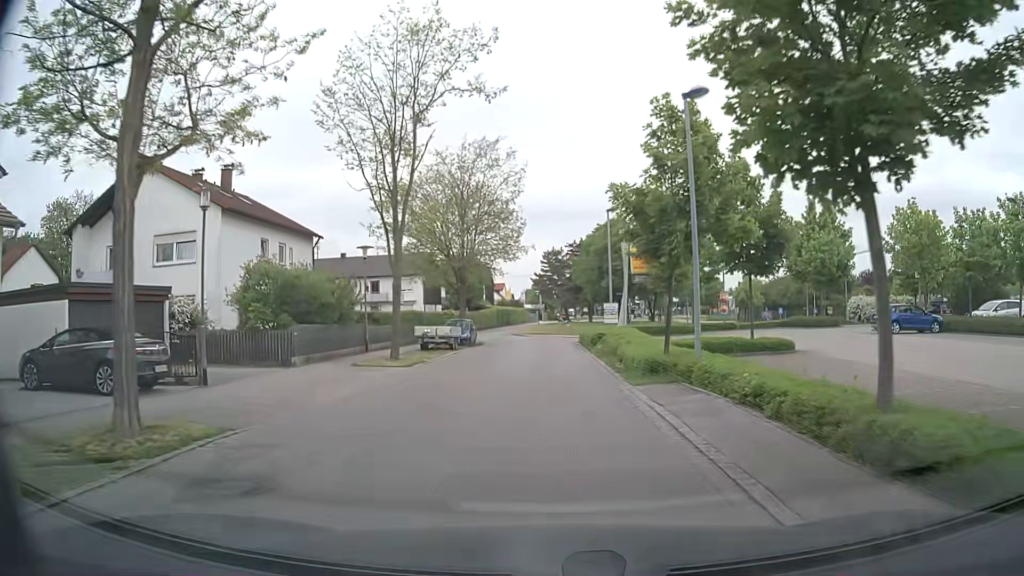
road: residential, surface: asphalt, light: Day
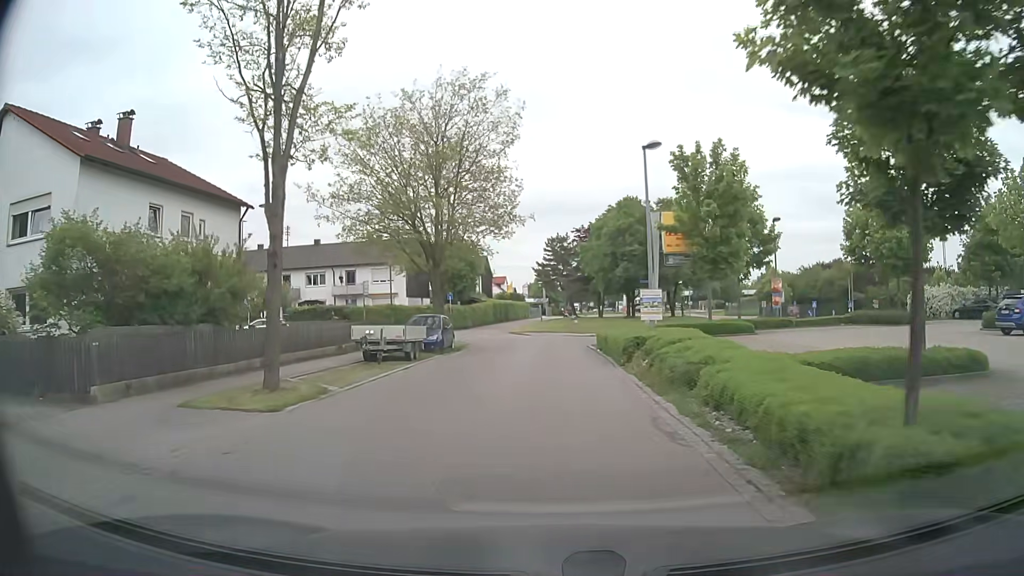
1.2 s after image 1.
(0.0, +10.7) m; 0°
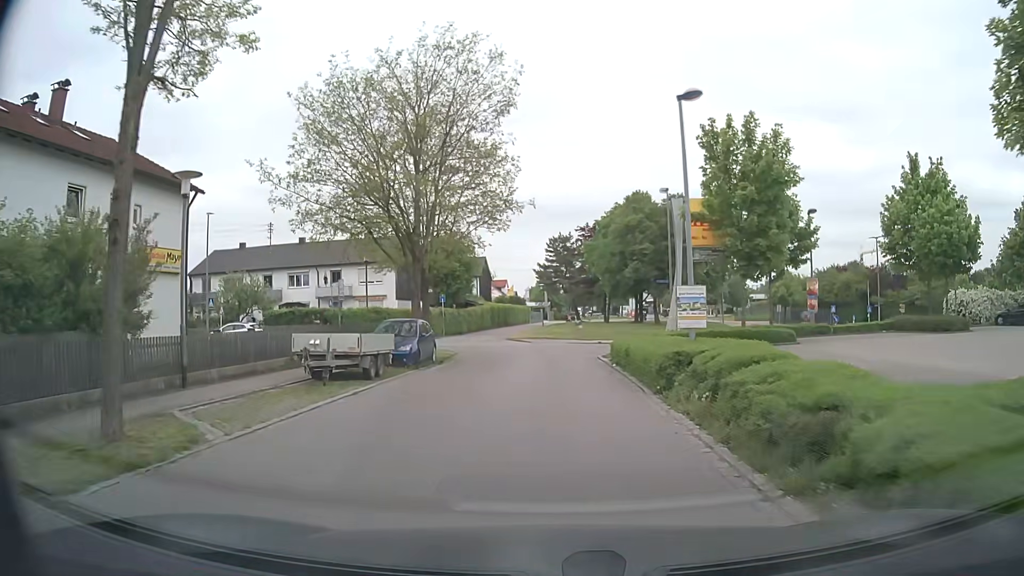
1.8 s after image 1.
(0.0, +5.1) m; 0°
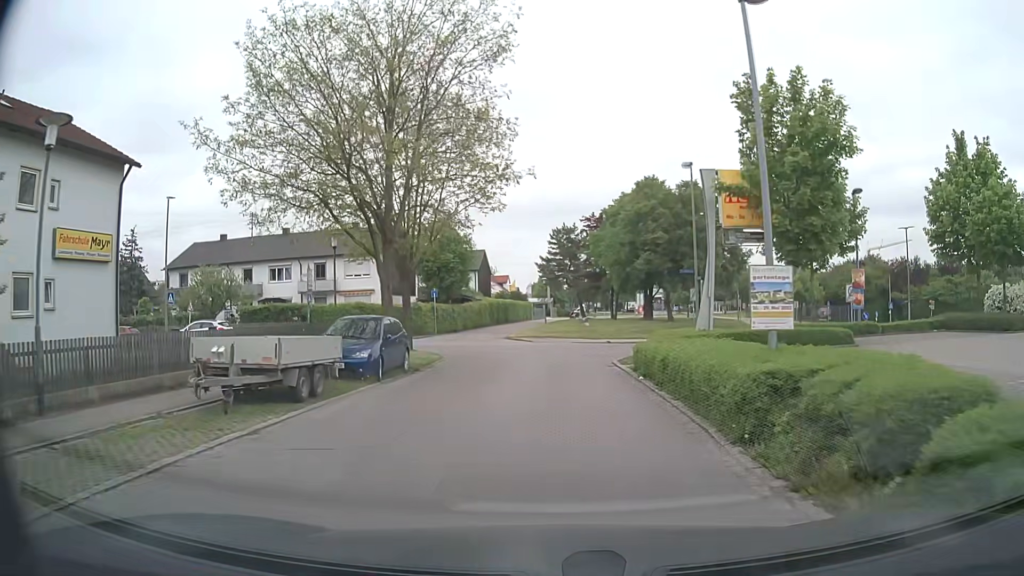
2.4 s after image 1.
(0.0, +5.0) m; -1°
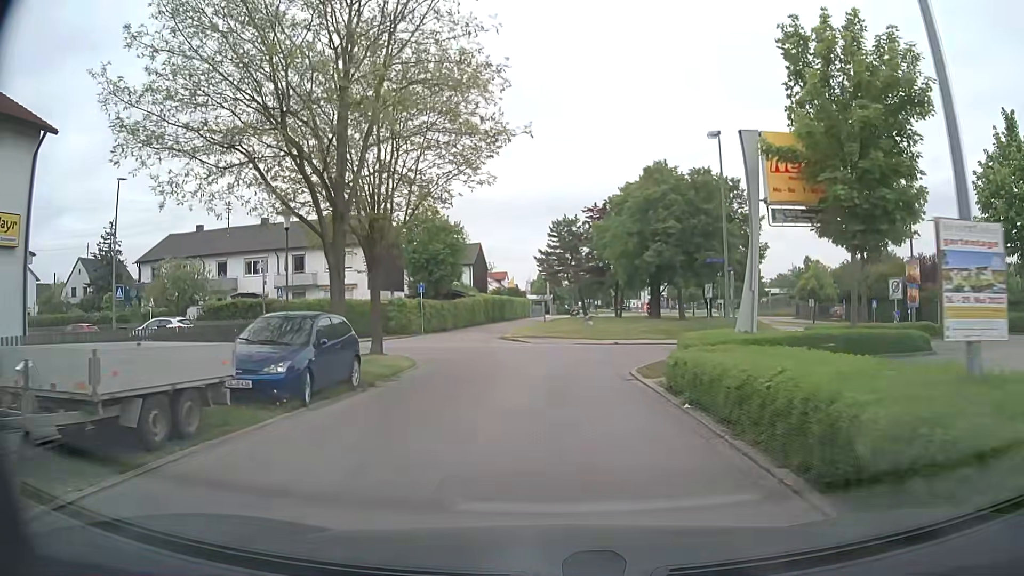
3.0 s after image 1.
(0.0, +4.8) m; 0°
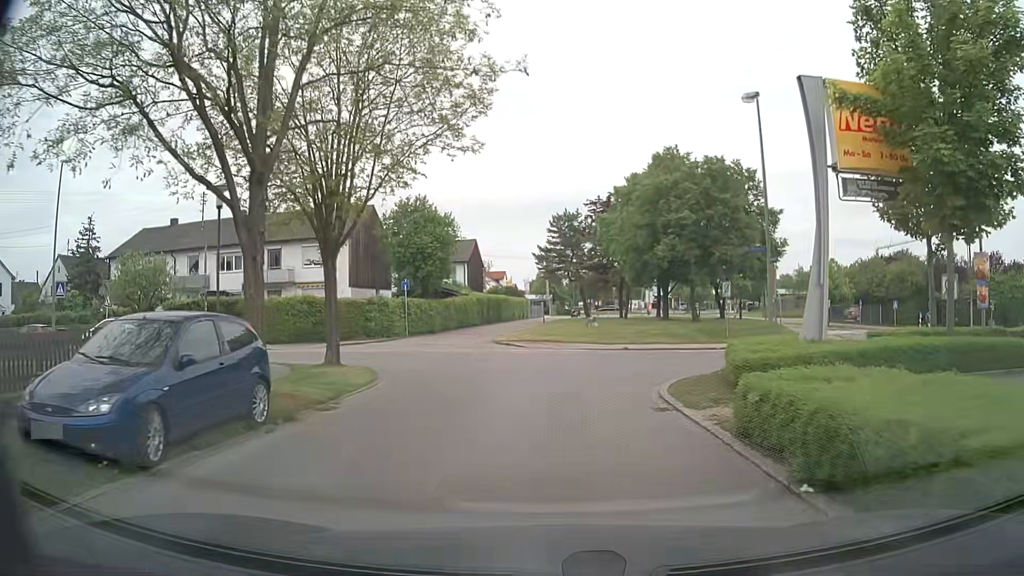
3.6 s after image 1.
(0.0, +4.5) m; +1°
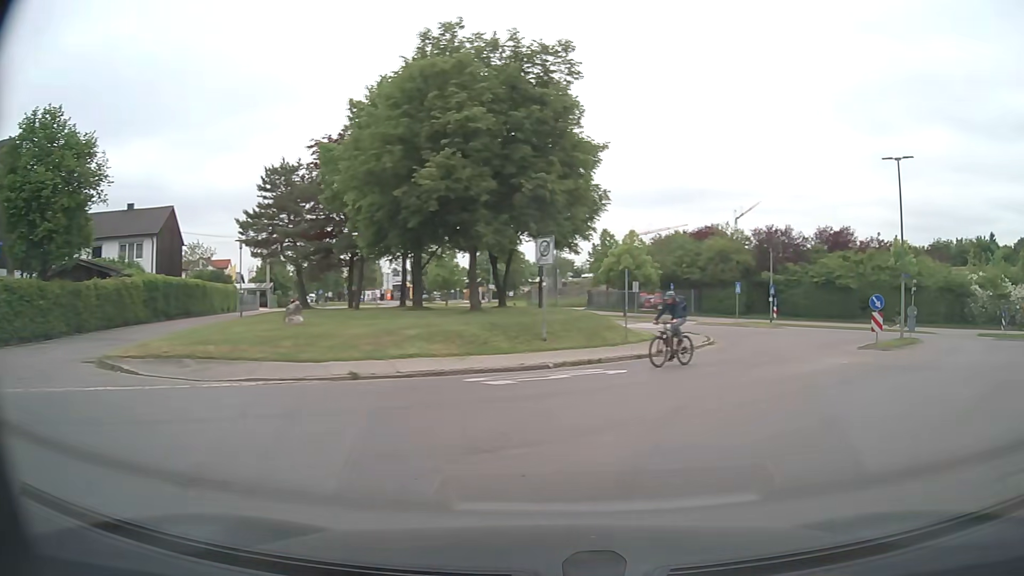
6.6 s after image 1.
(+1.3, +17.9) m; +23°
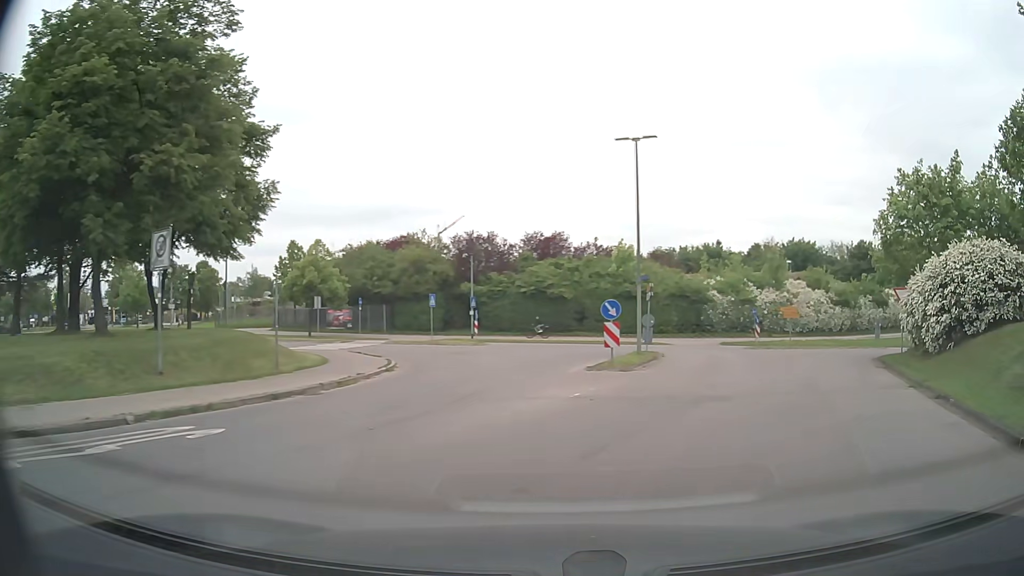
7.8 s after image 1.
(+1.4, +6.2) m; +26°
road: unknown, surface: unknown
